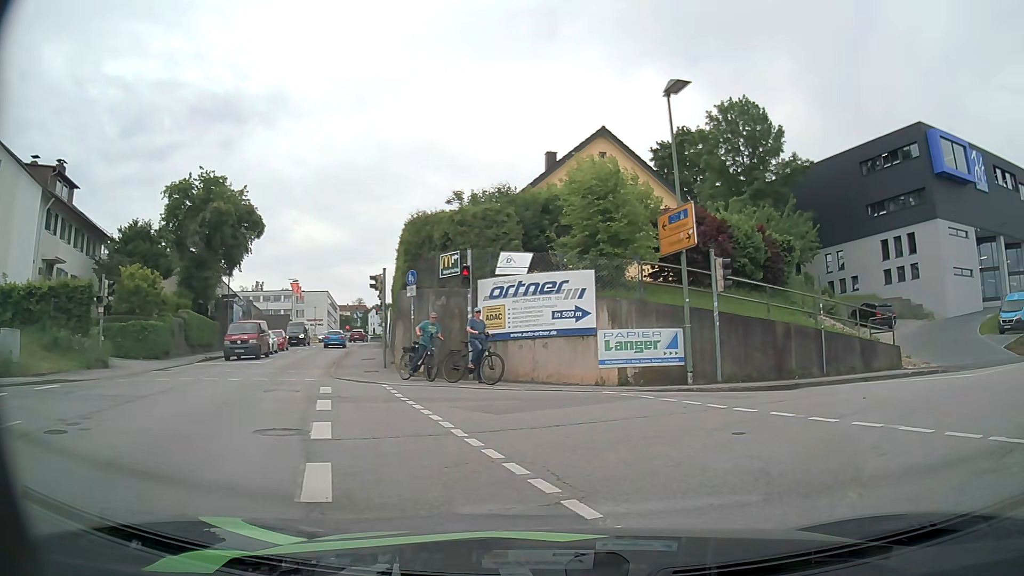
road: tertiary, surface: asphalt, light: Day
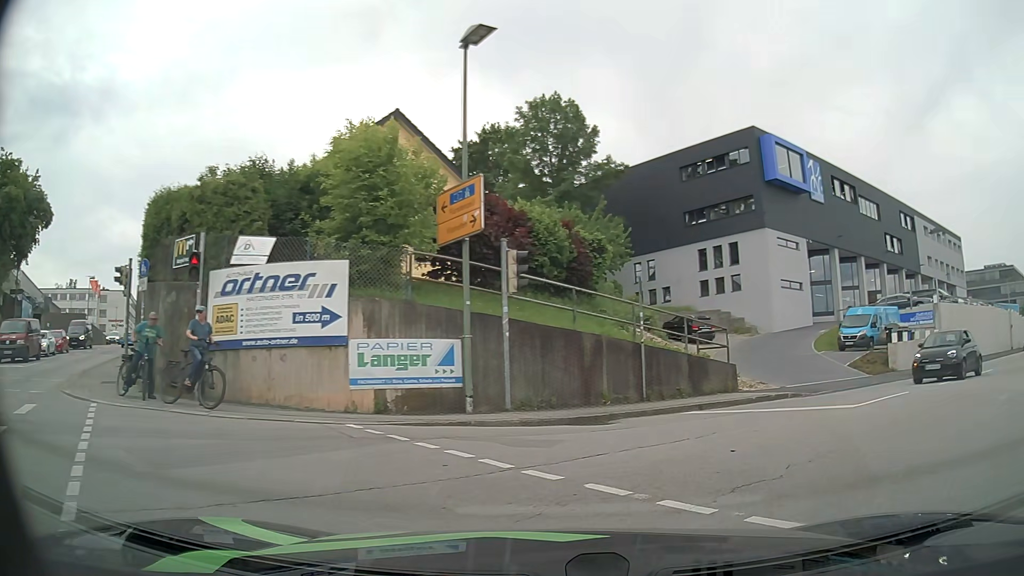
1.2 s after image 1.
(+0.6, +4.0) m; +18°
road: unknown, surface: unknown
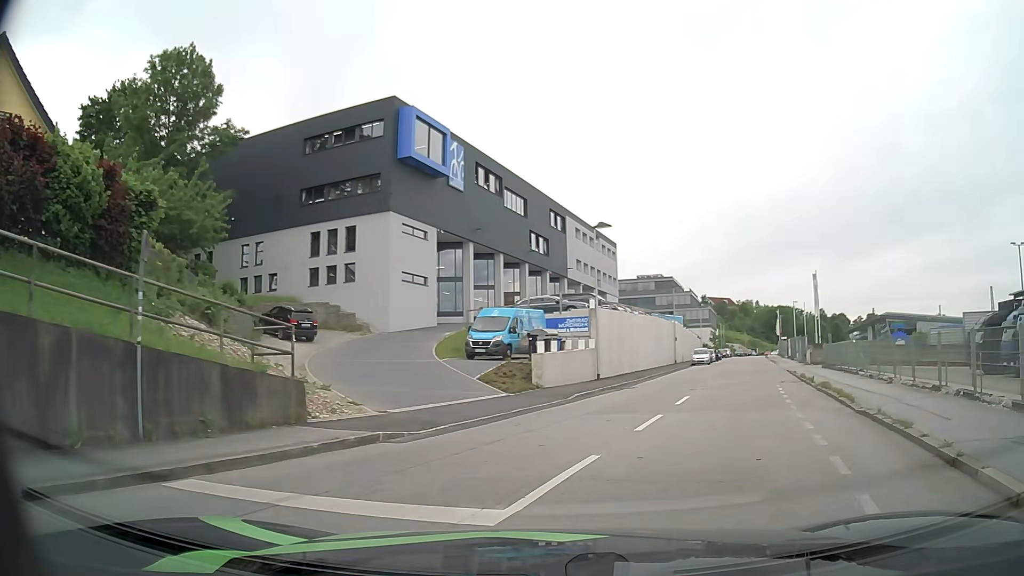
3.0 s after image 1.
(+1.9, +6.7) m; +30°
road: residential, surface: asphalt
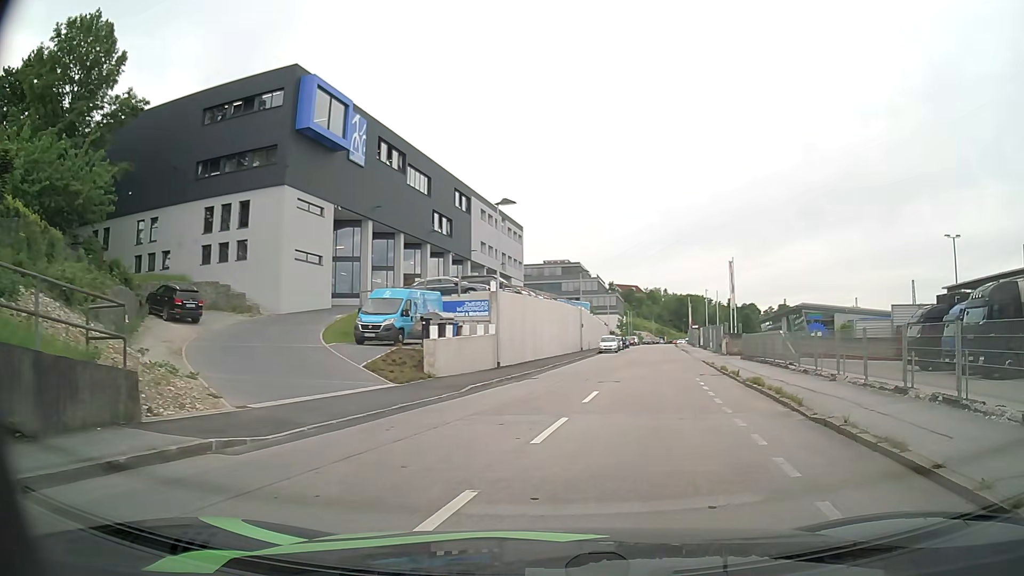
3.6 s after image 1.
(+0.2, +2.6) m; +10°
(+1, +10) (+3, +20) (+5, +30) (+6, +39) (+8, +49) (+10, +59) (+12, +69) (+13, +79) (+14, +89) (+16, +99) m
